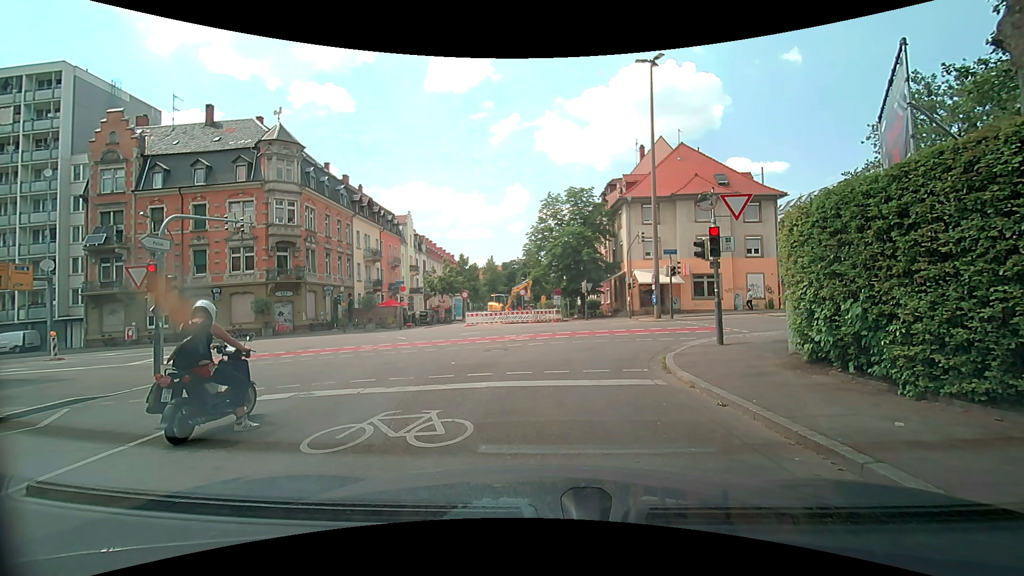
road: residential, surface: asphalt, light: Day
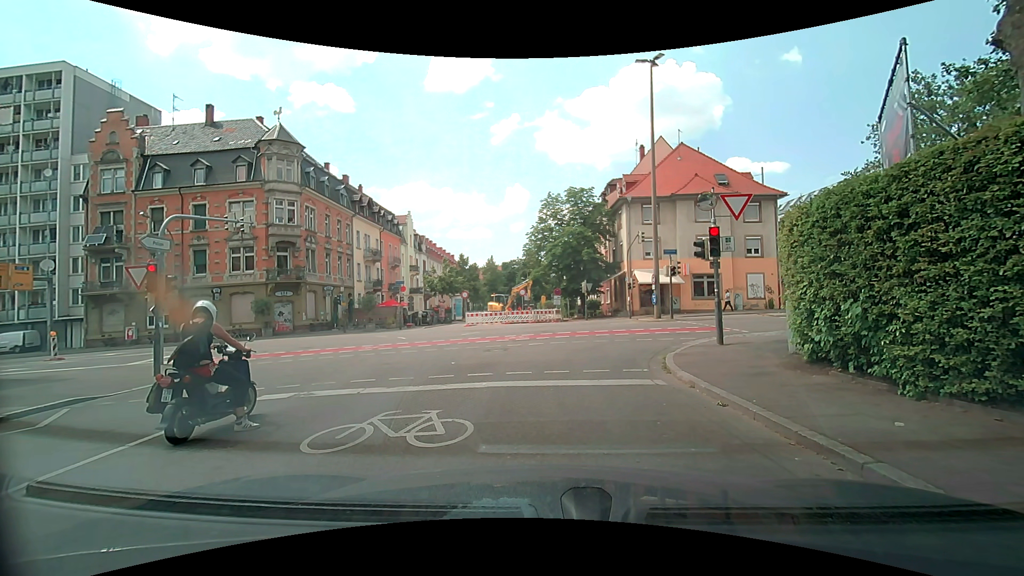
(0.0, 0.0) m; 0°
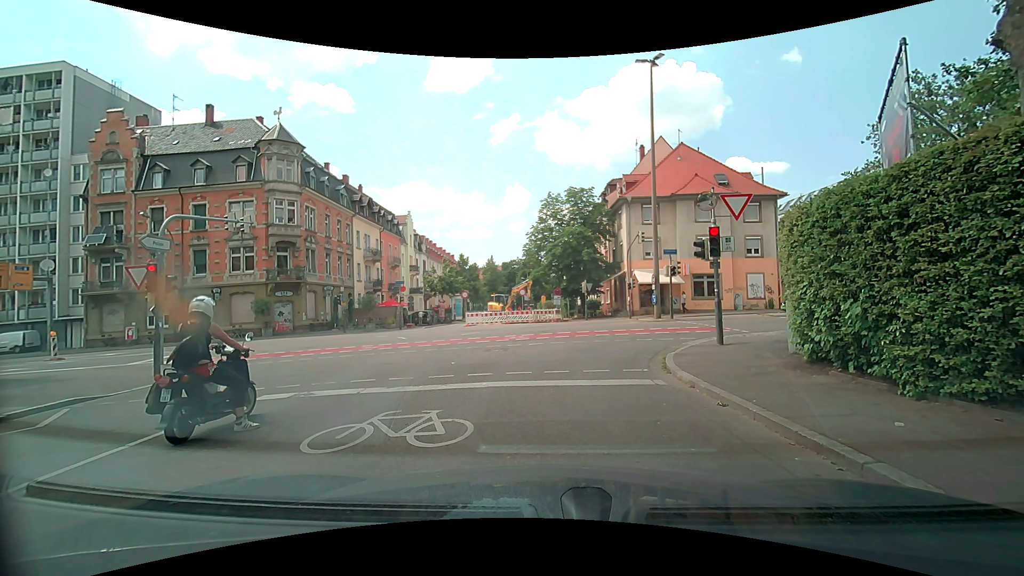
(0.0, 0.0) m; 0°
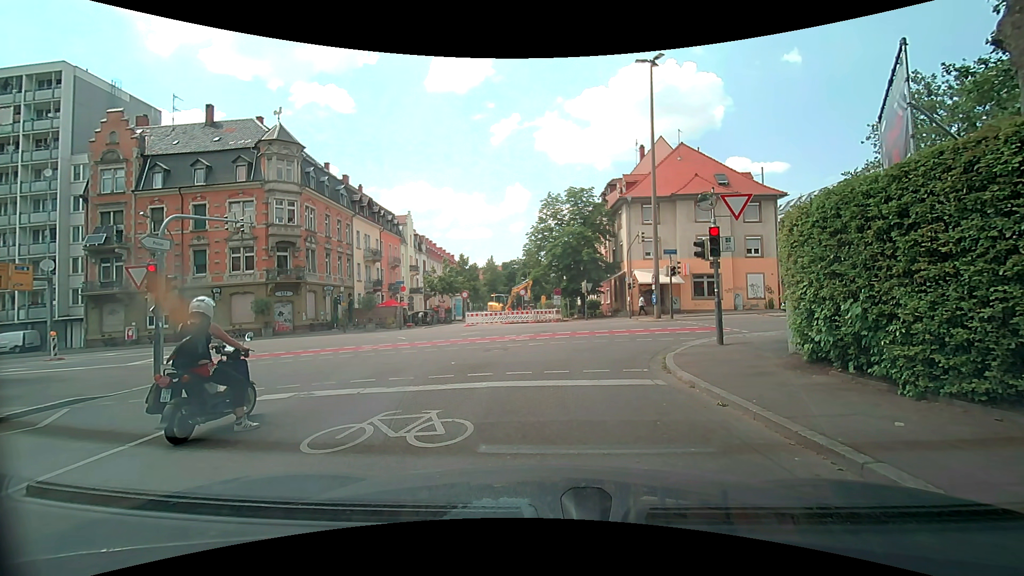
(0.0, 0.0) m; 0°
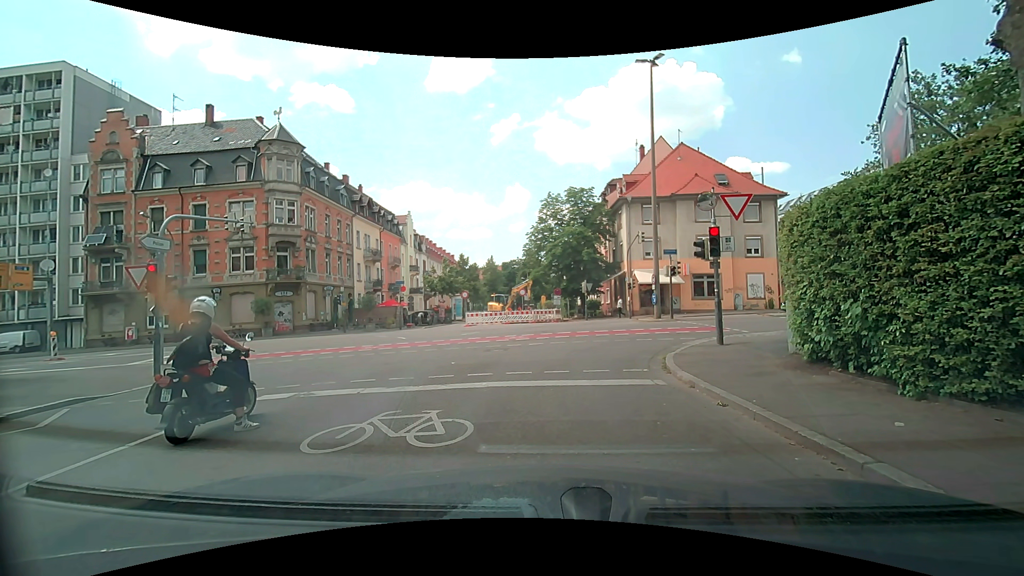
(0.0, 0.0) m; 0°
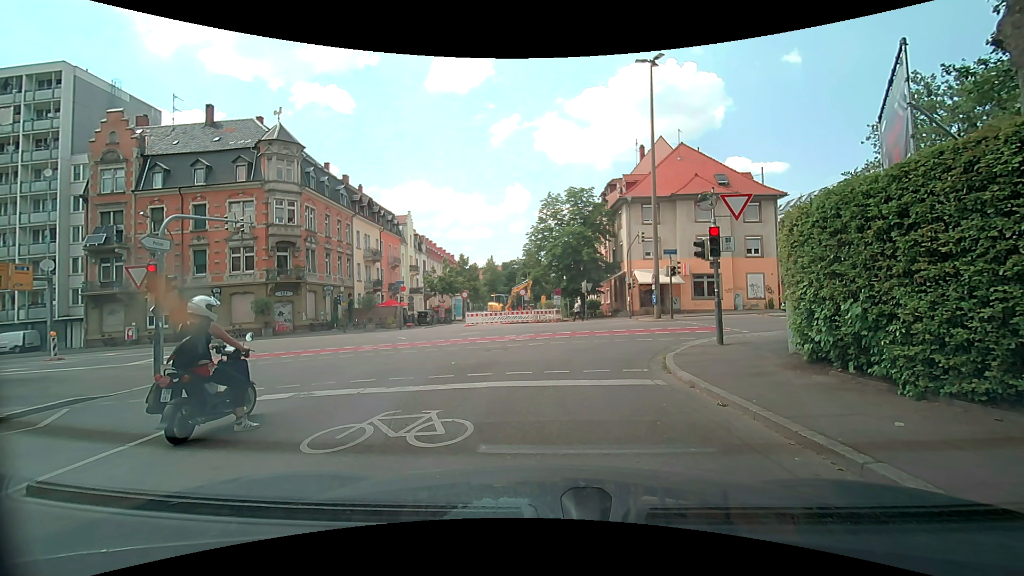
(0.0, 0.0) m; 0°
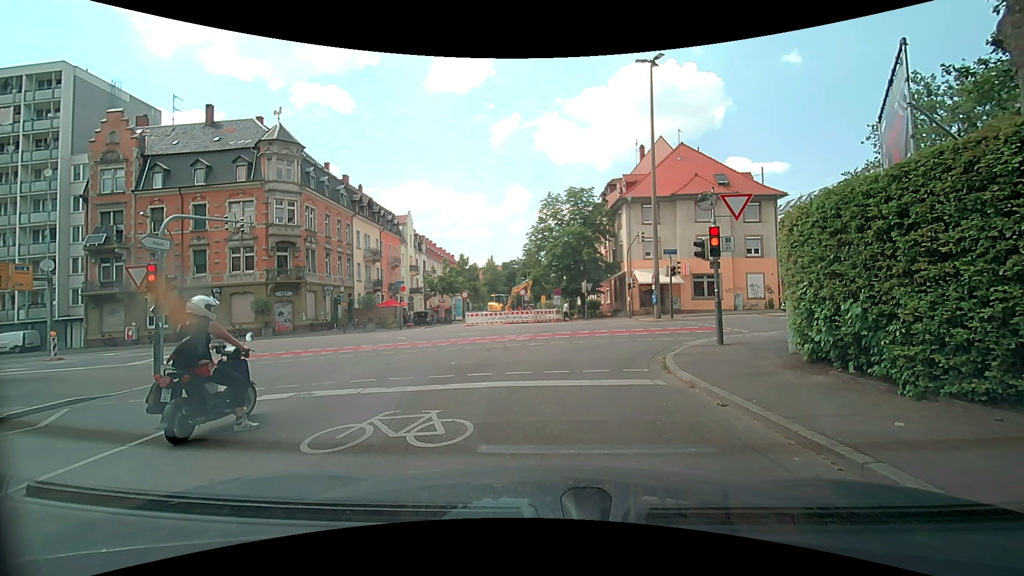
(0.0, 0.0) m; 0°
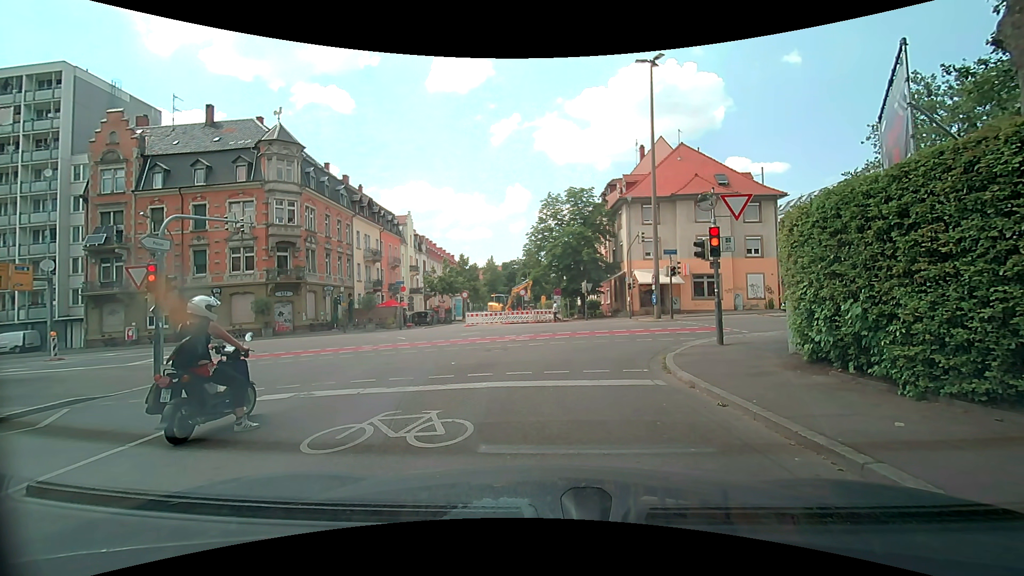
(0.0, 0.0) m; 0°
